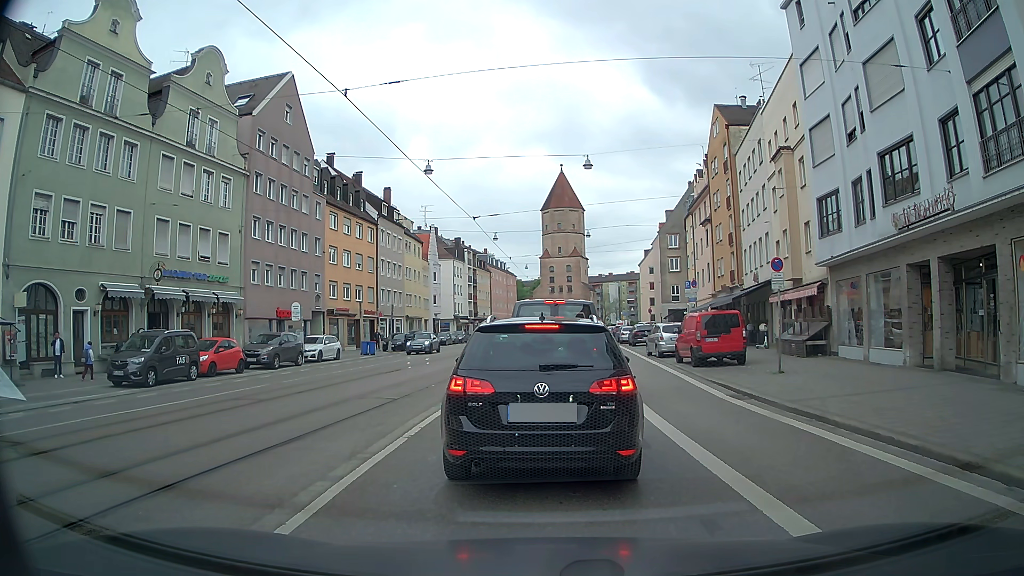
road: tertiary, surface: asphalt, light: Day
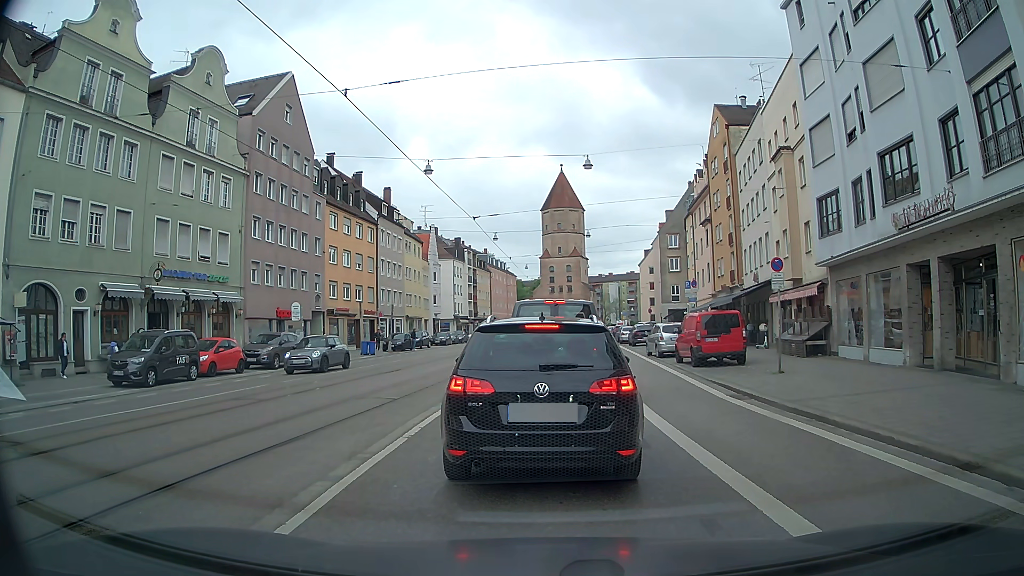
(0.0, 0.0) m; 0°
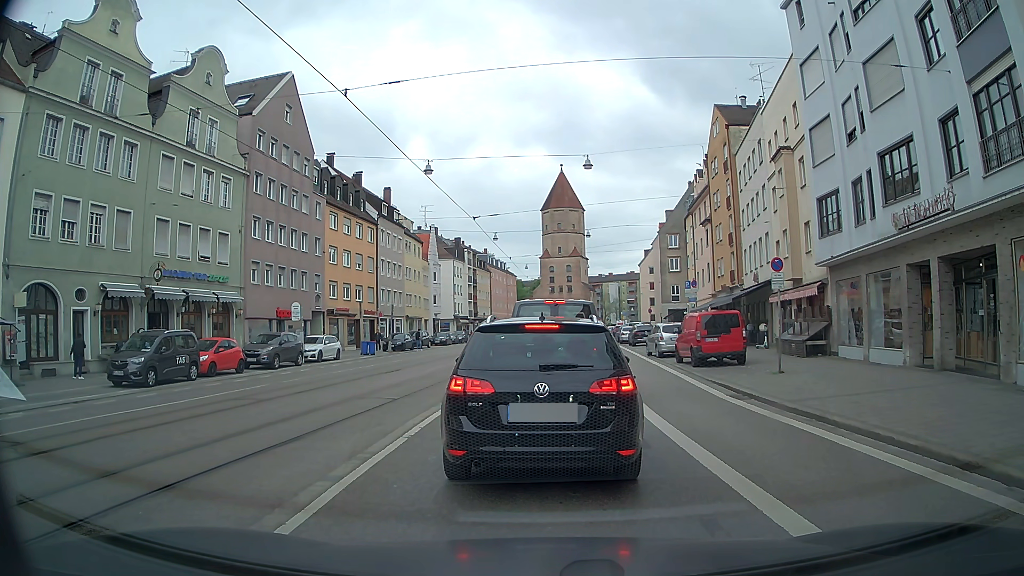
(0.0, 0.0) m; 0°
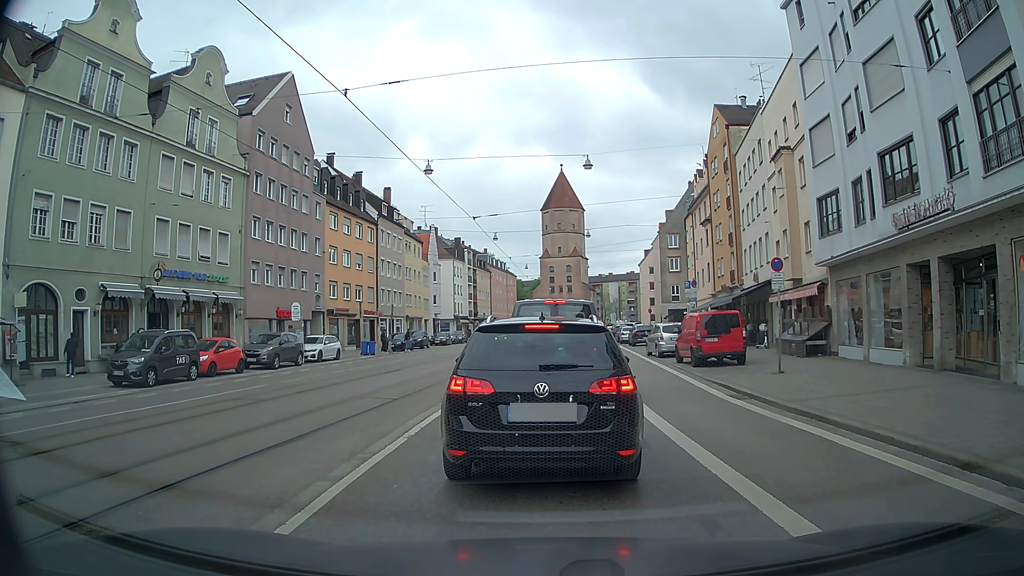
(0.0, 0.0) m; 0°
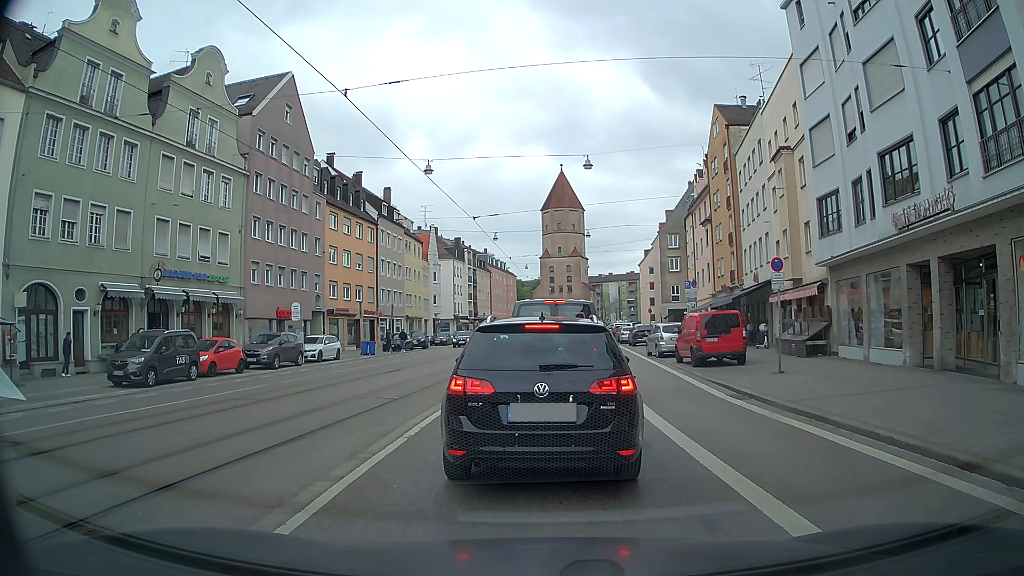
(0.0, 0.0) m; 0°
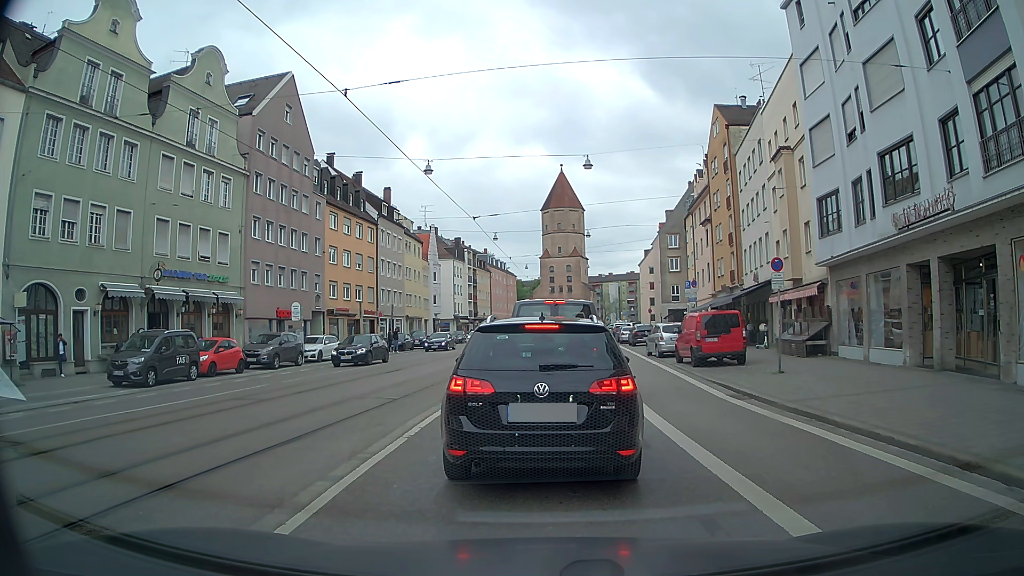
(0.0, 0.0) m; 0°
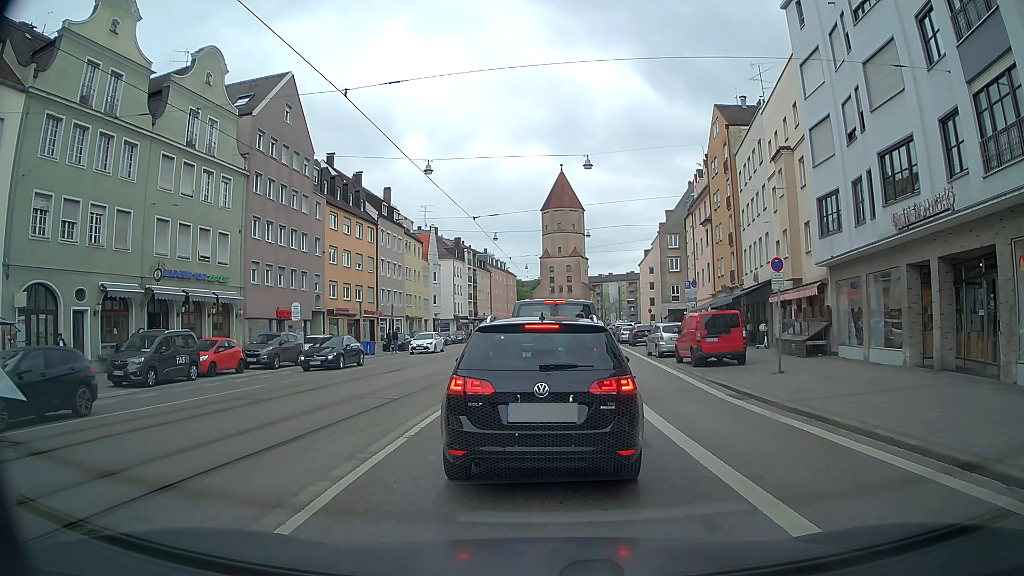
(0.0, 0.0) m; 0°
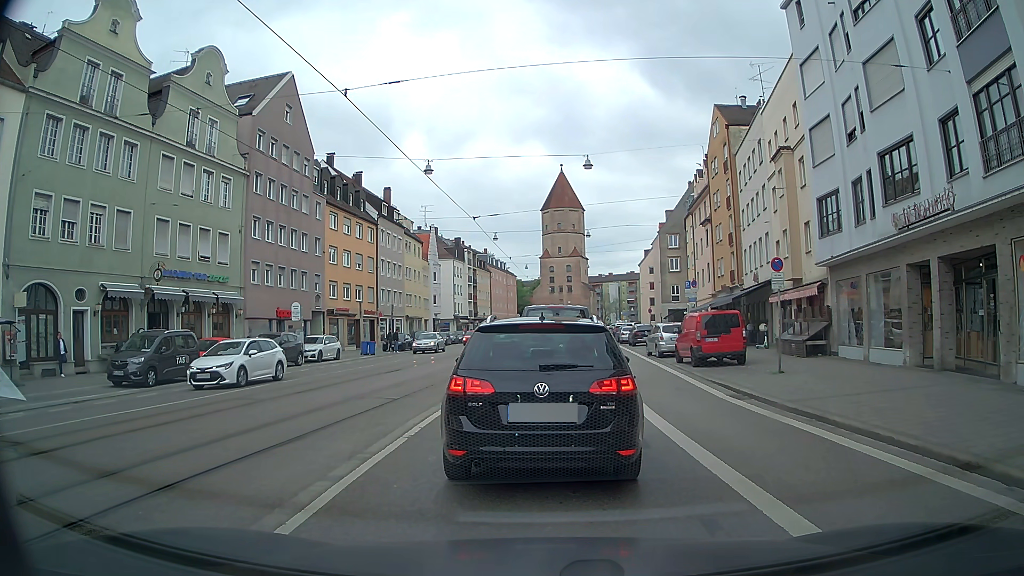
(0.0, 0.0) m; 0°
